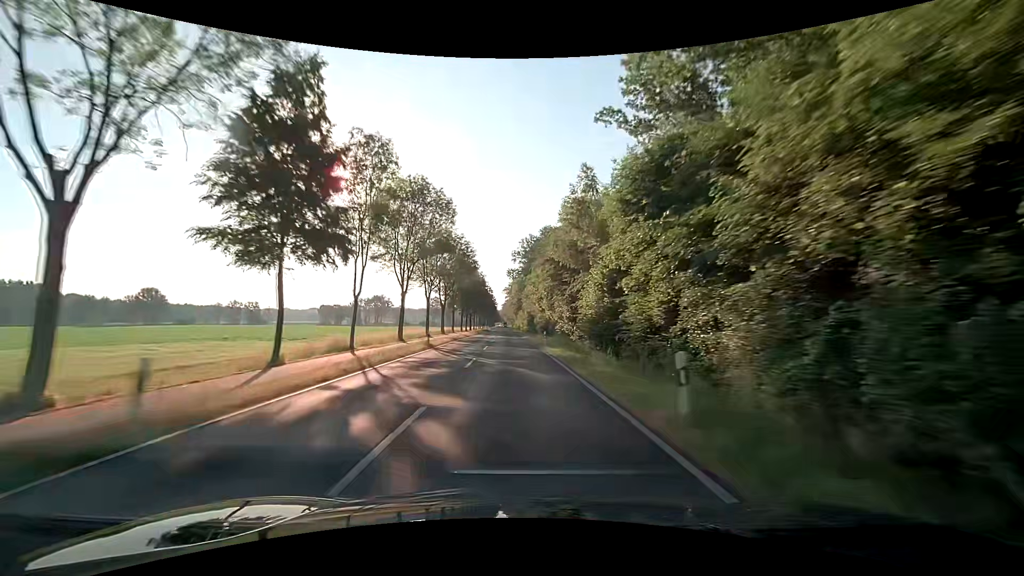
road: secondary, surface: asphalt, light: Day
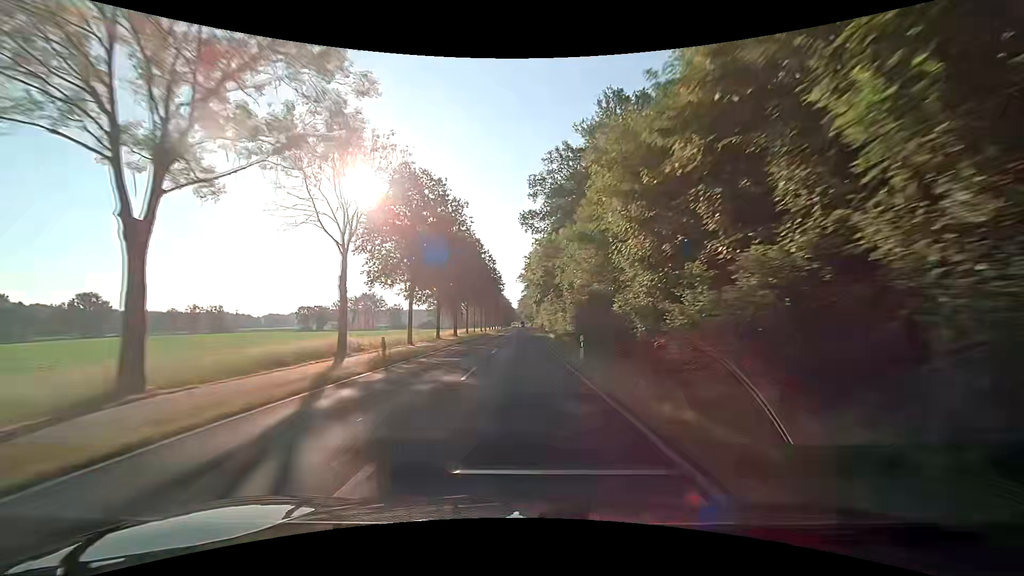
(-1.7, +63.2) m; -2°
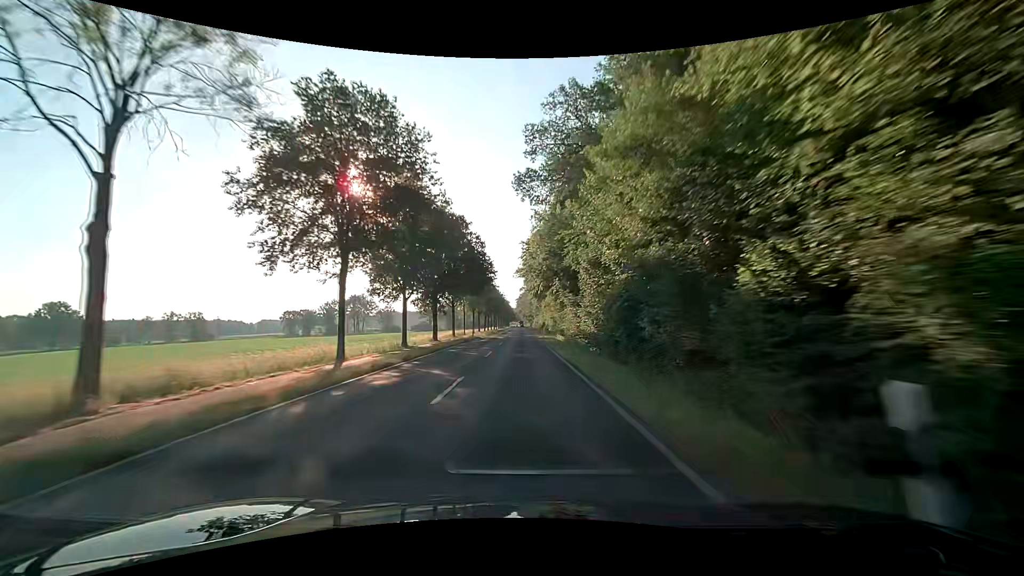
(-0.1, +15.9) m; 0°
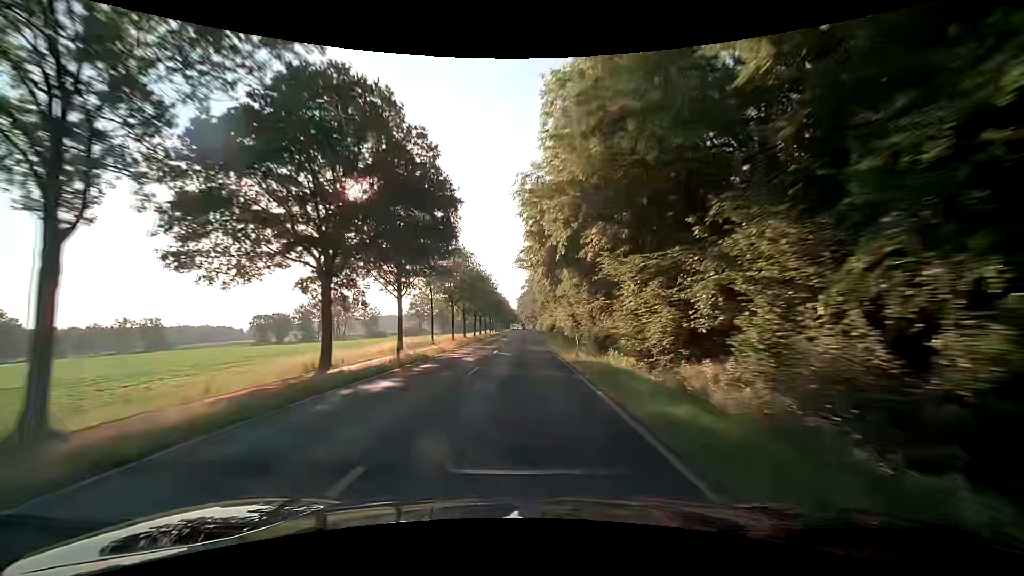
(-0.1, +31.7) m; 0°
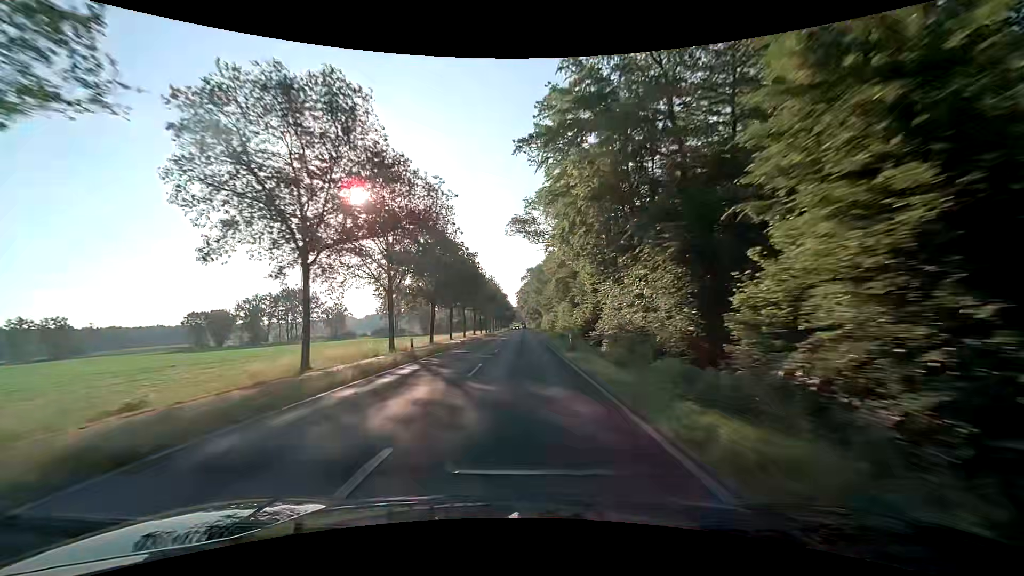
(0.0, +47.6) m; 0°
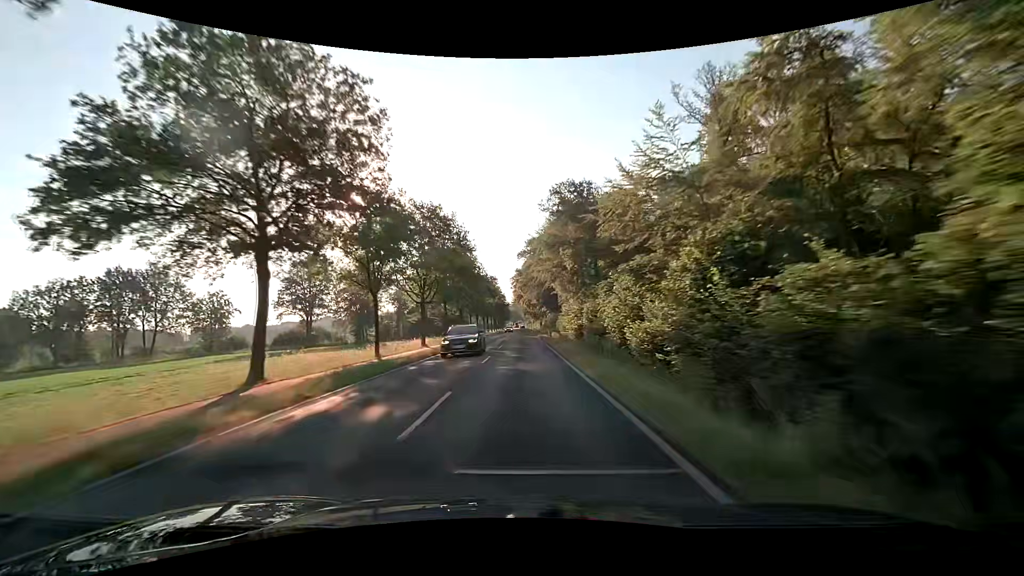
(-0.2, +79.3) m; 0°
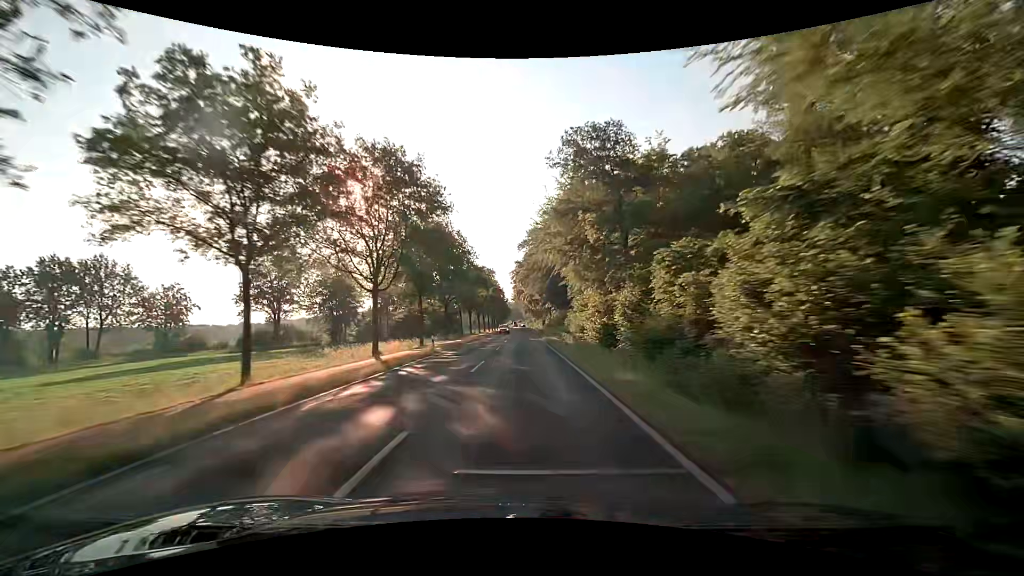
(0.0, +15.9) m; 0°
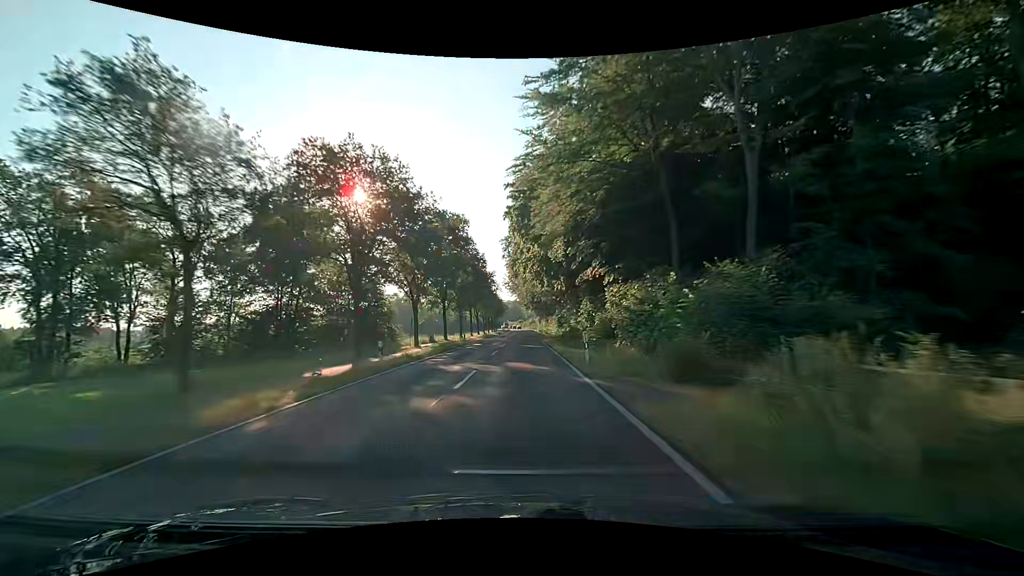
(+0.2, +63.4) m; 0°
(0, +10) (0, +20) (0, +30) (0, +40) (0, +50) (0, +60) (0, +70) (0, +80) (0, +90) (0, +100) m
